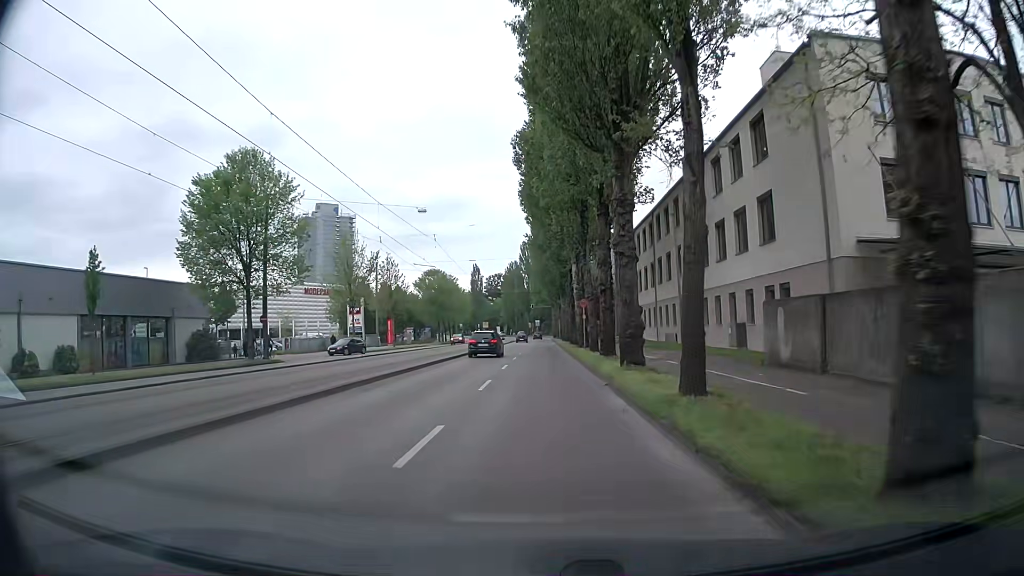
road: tertiary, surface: asphalt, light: Day
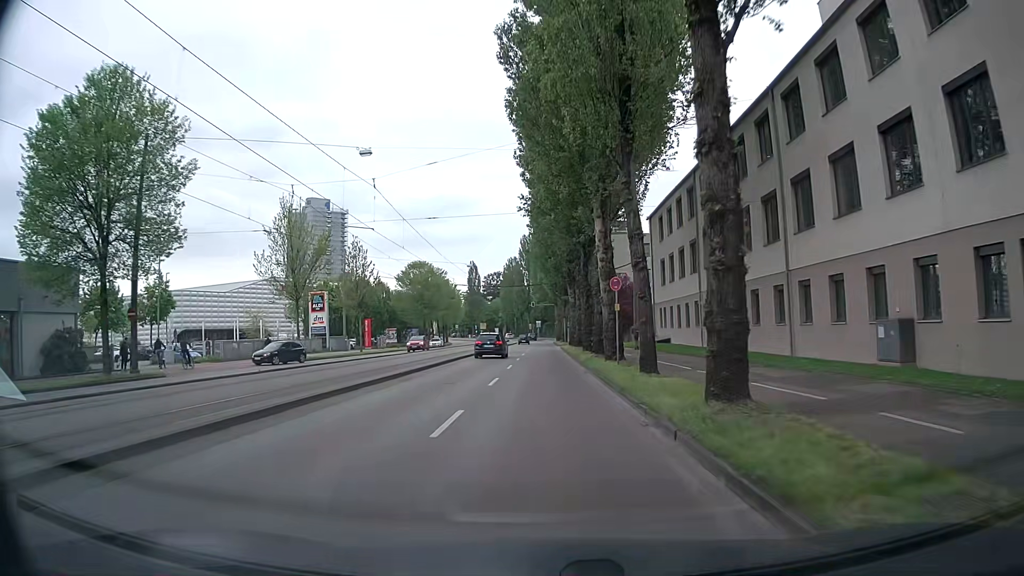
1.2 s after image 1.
(-0.2, +15.9) m; -1°
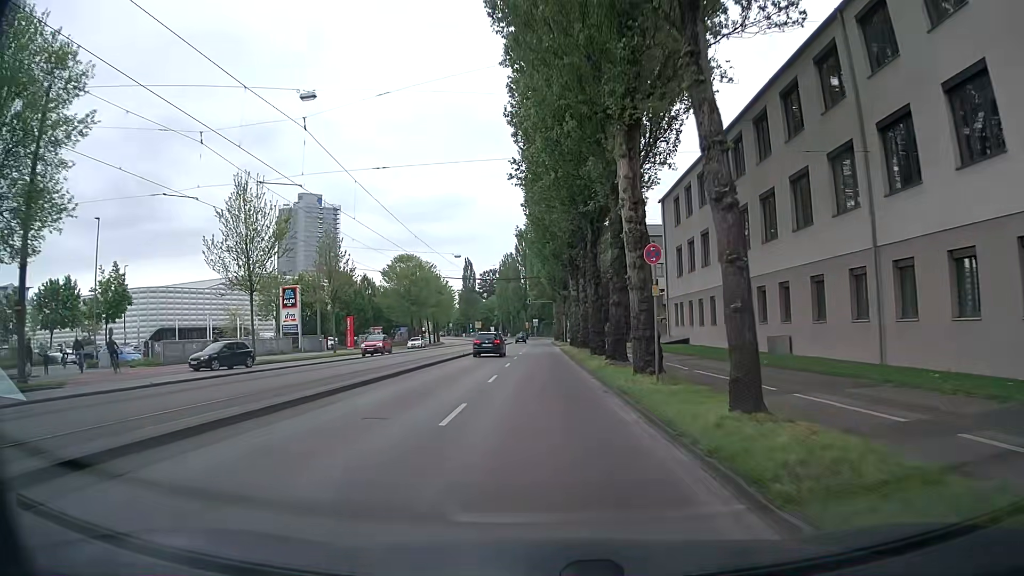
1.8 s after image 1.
(0.0, +8.0) m; -1°
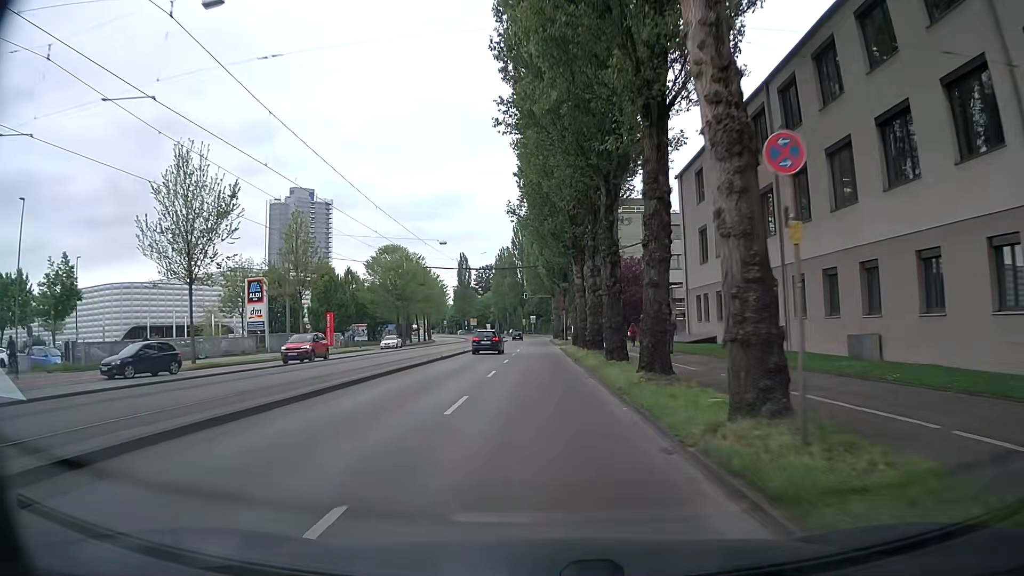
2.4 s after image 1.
(+0.1, +7.9) m; 0°
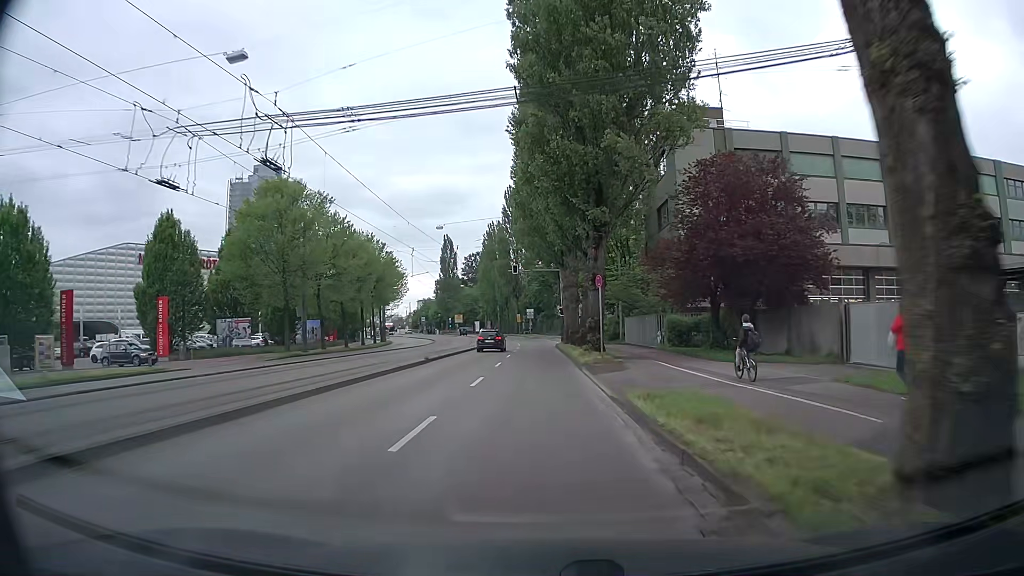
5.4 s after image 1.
(+0.6, +39.5) m; 0°
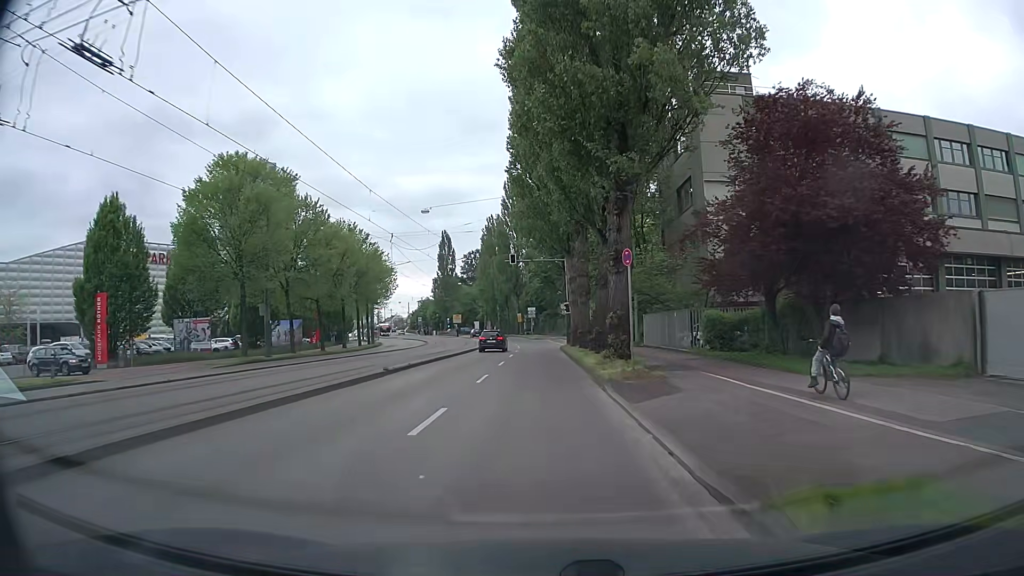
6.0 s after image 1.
(+0.1, +7.9) m; +1°
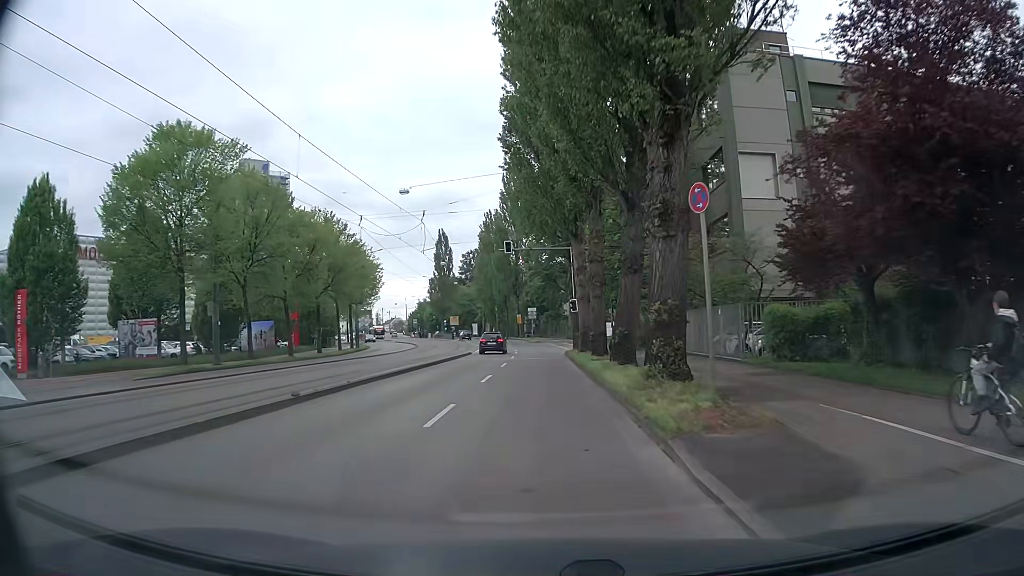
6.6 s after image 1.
(0.0, +8.0) m; 0°
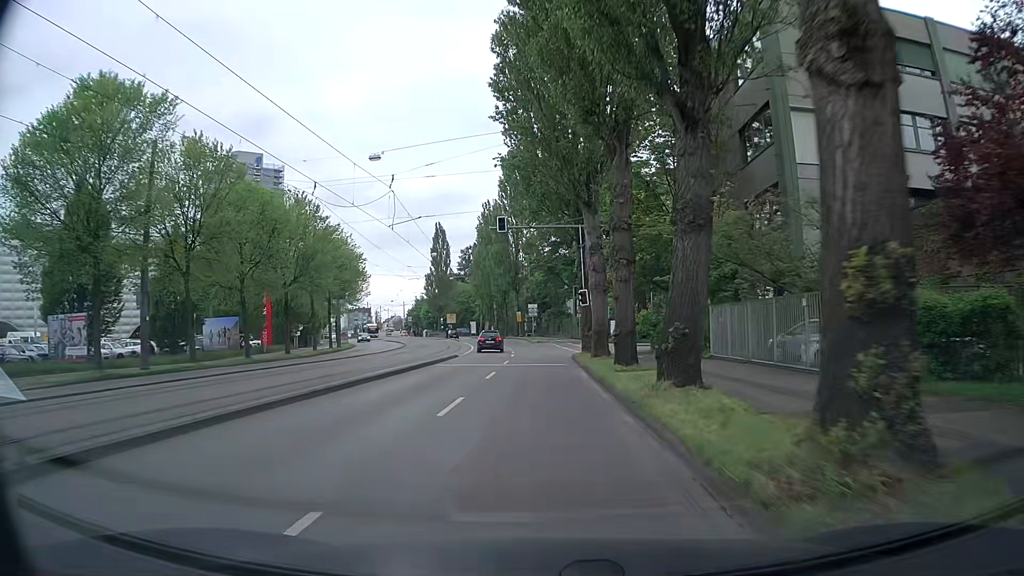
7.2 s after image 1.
(-0.1, +8.0) m; -1°
